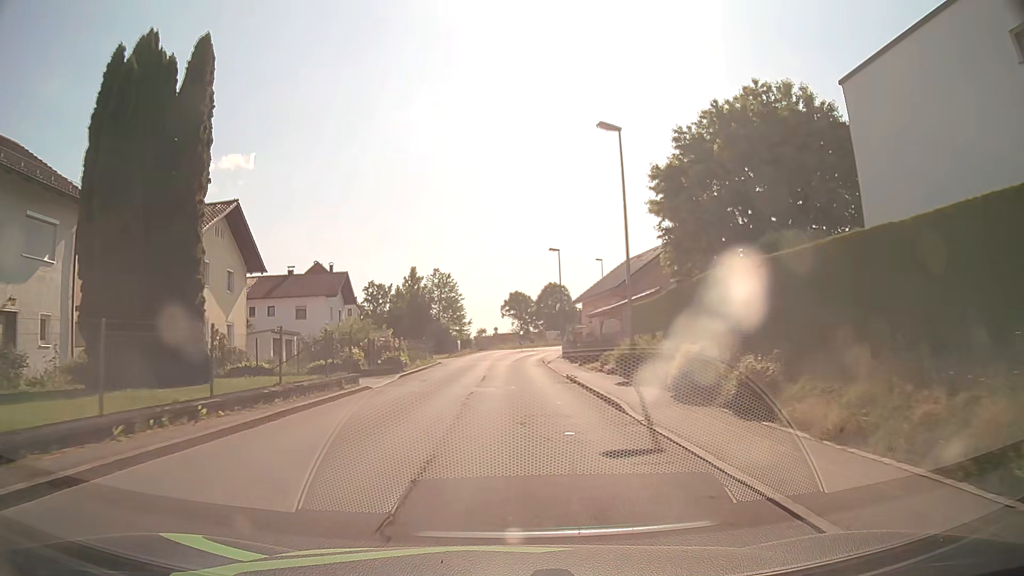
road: unclassified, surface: asphalt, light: Day
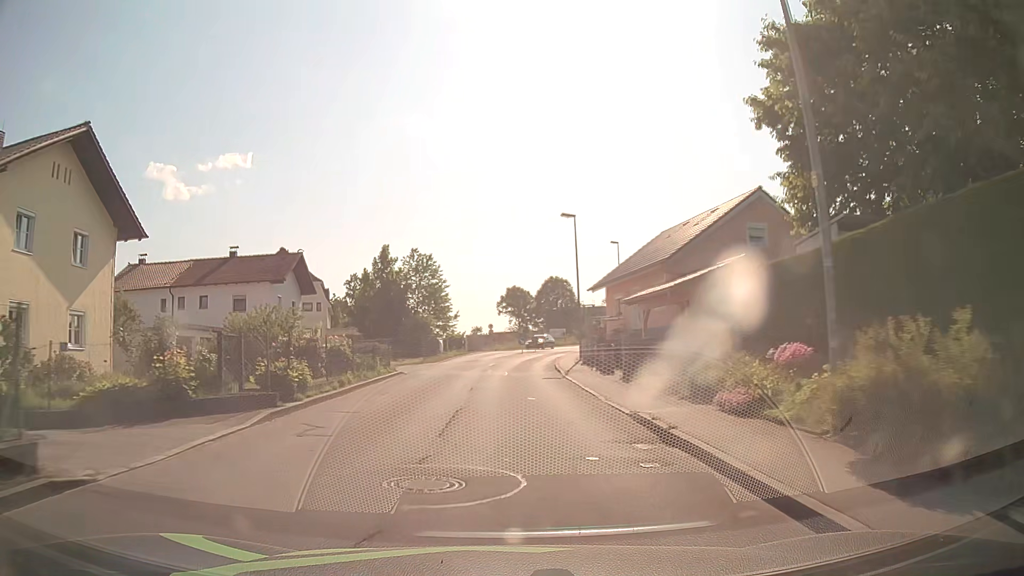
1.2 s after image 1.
(+0.1, +13.6) m; 0°
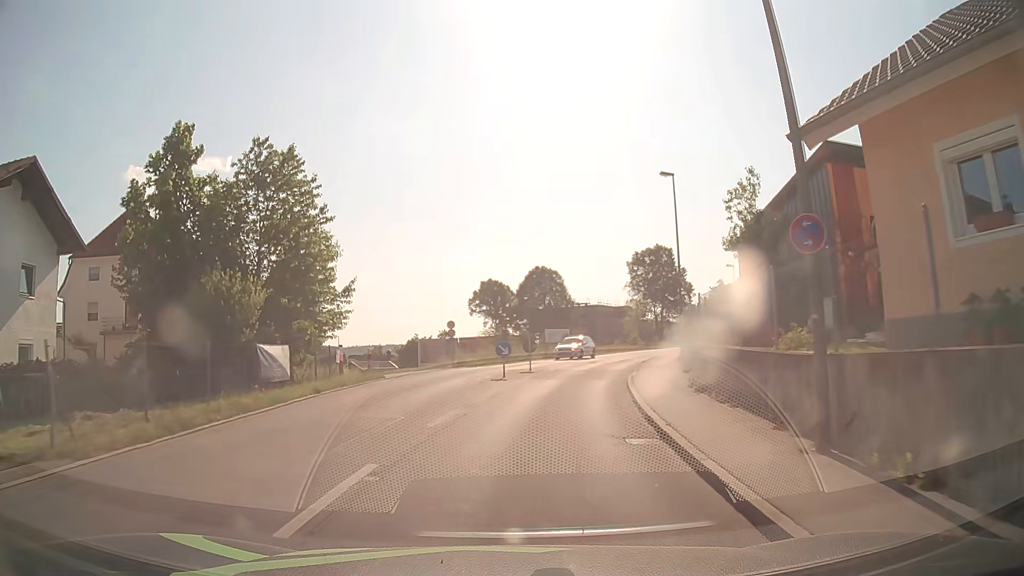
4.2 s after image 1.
(+0.5, +29.6) m; +2°
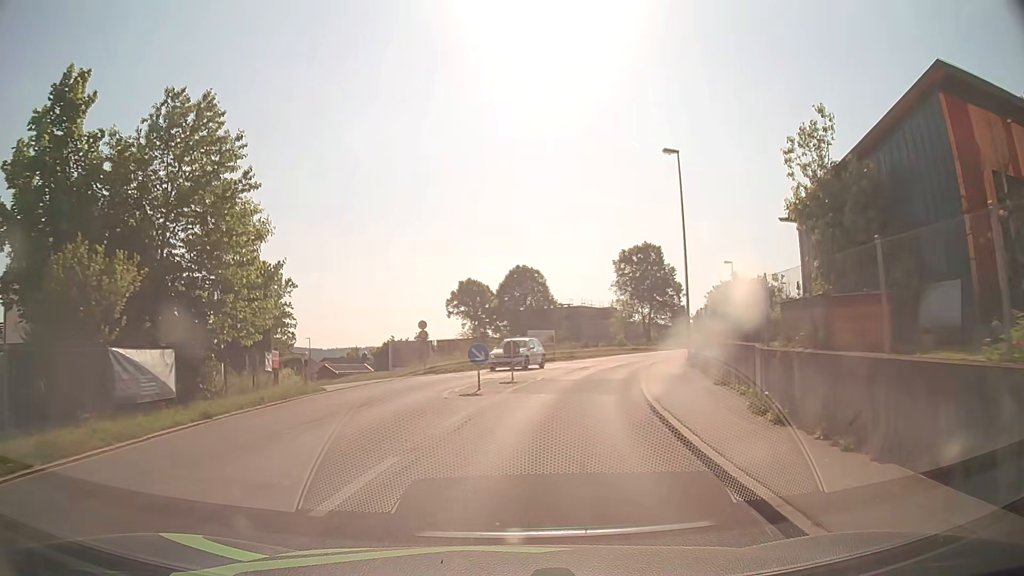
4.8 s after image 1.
(0.0, +5.3) m; +1°
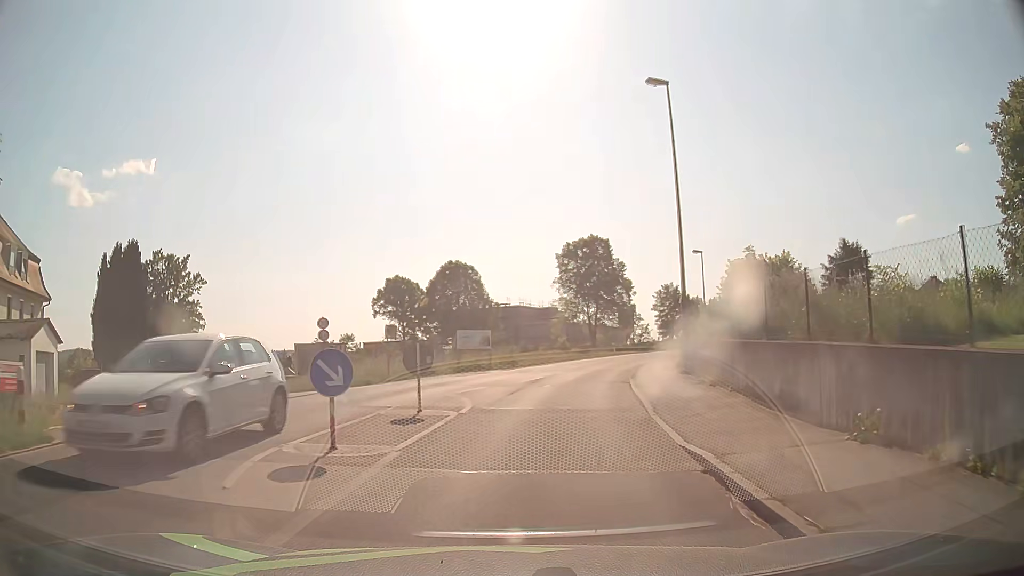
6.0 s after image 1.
(+0.5, +9.5) m; +6°
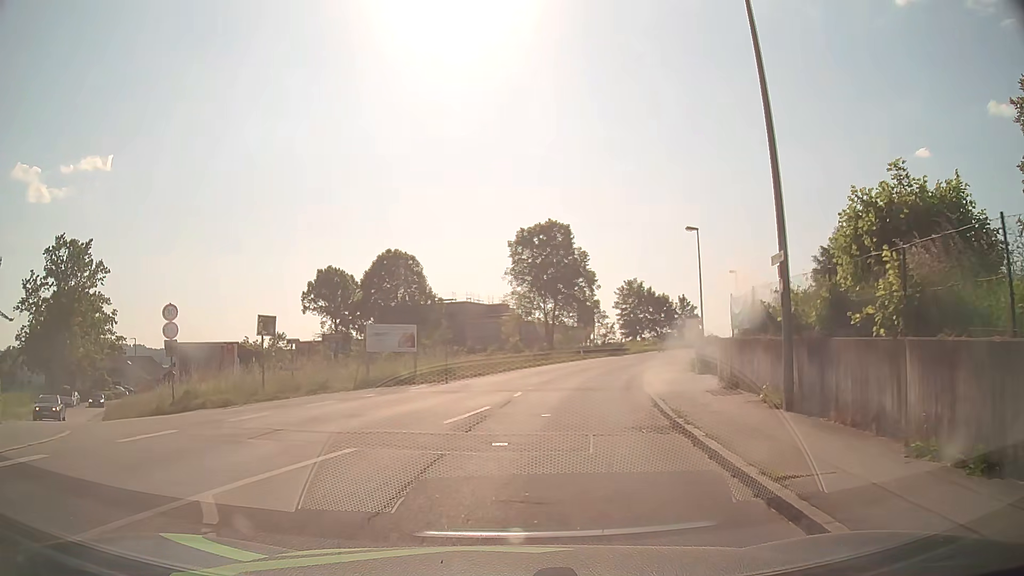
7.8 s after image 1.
(+0.6, +11.5) m; +4°
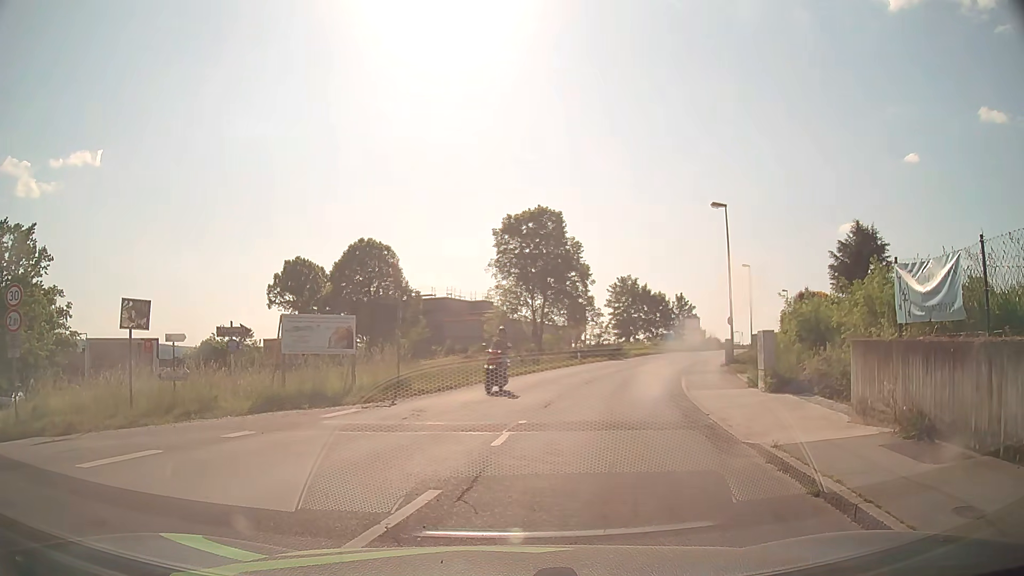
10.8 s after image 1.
(+0.2, +7.5) m; +2°
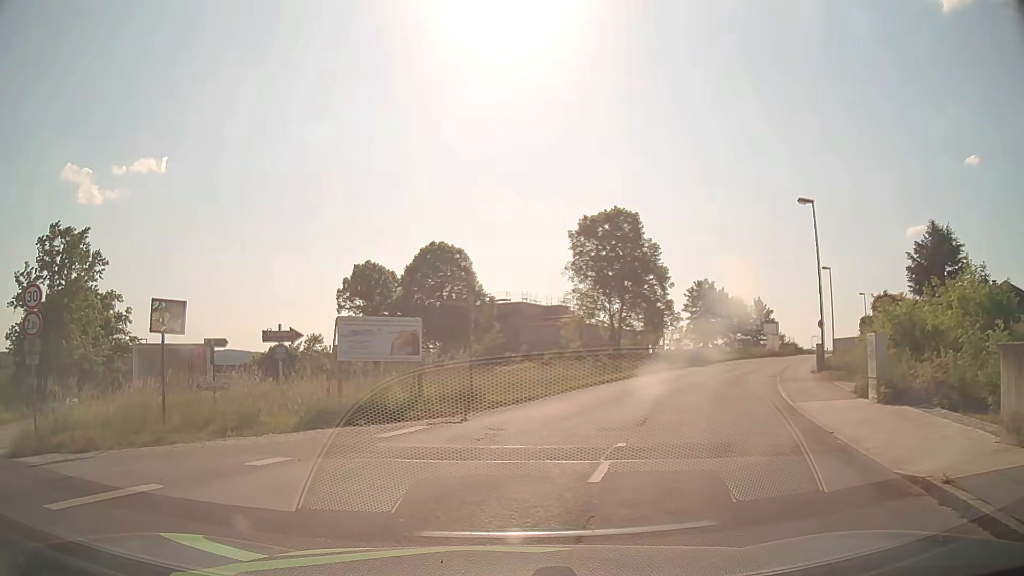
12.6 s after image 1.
(-0.1, +2.2) m; -4°
